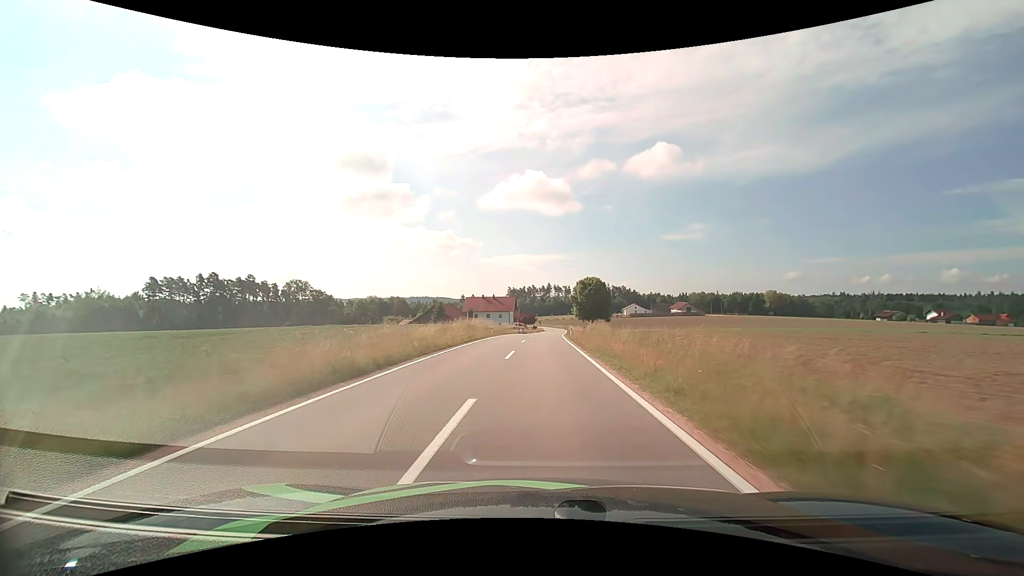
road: tertiary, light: Day
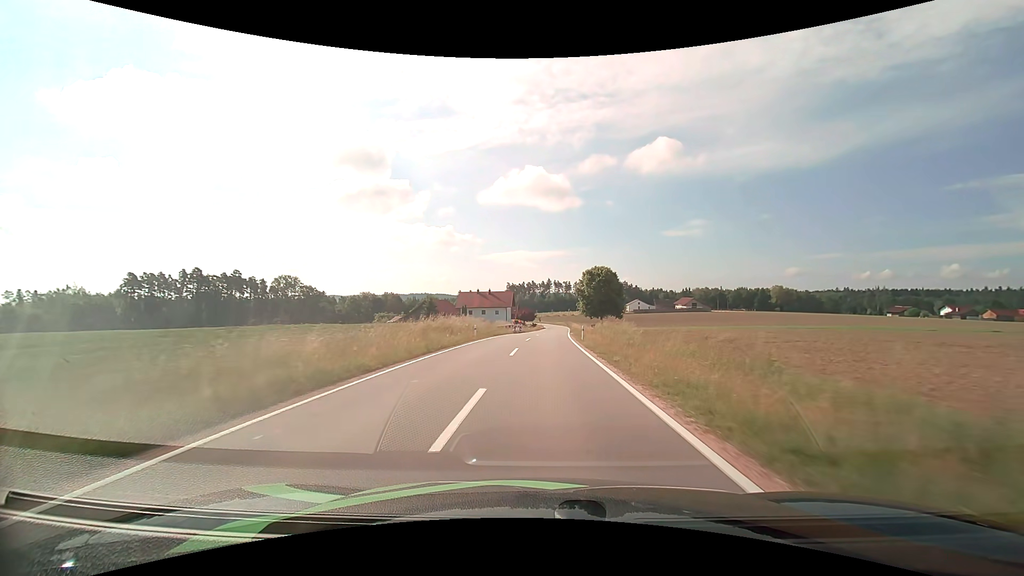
(0.0, +11.2) m; 0°
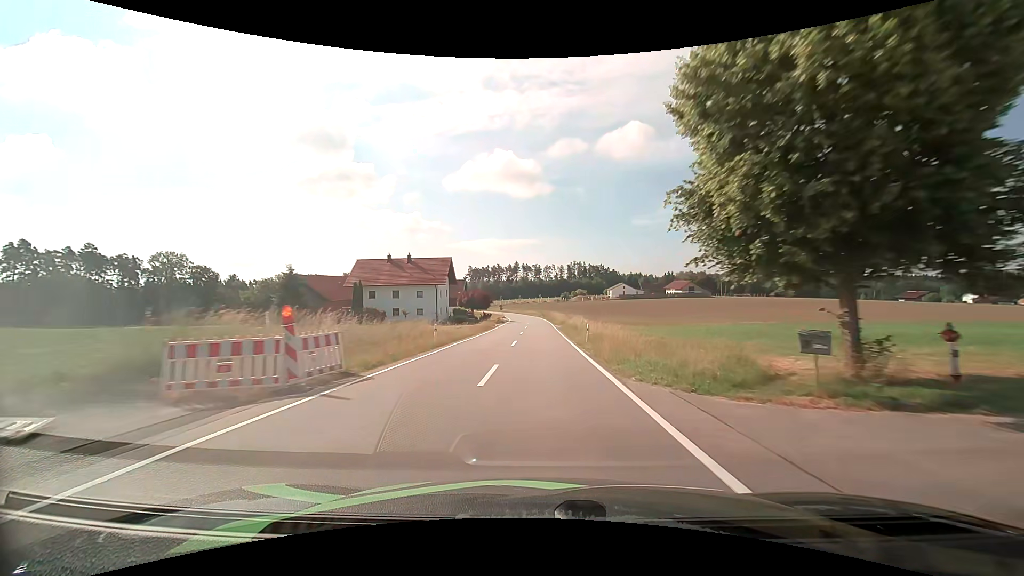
(+1.6, +56.1) m; +4°
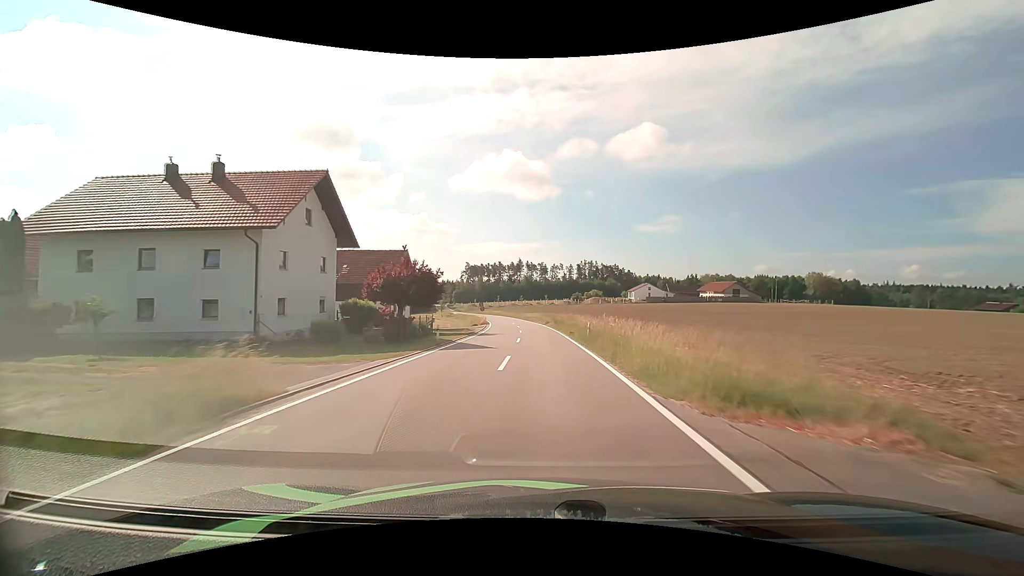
(-0.2, +46.2) m; -1°
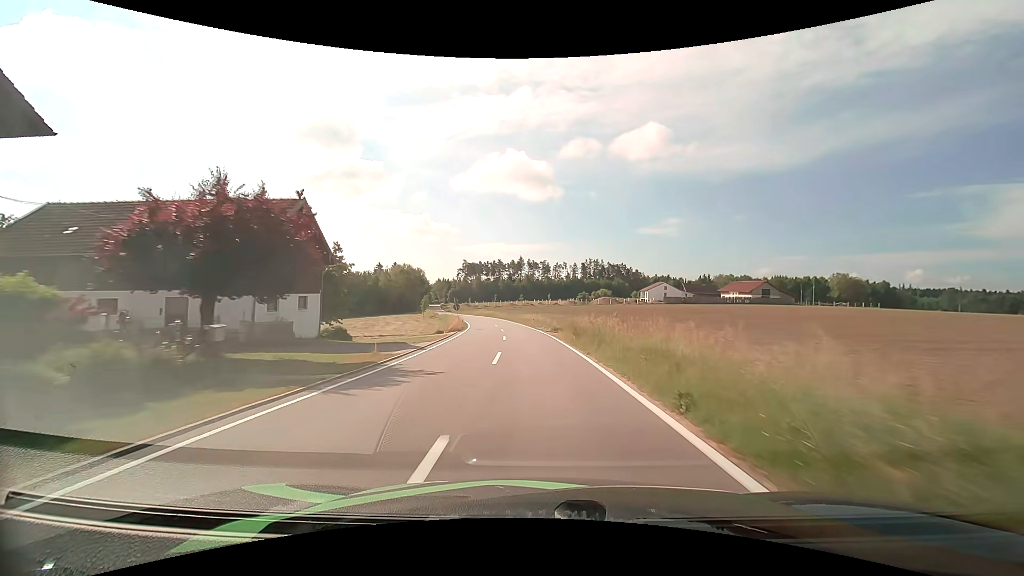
(0.0, +22.5) m; 0°
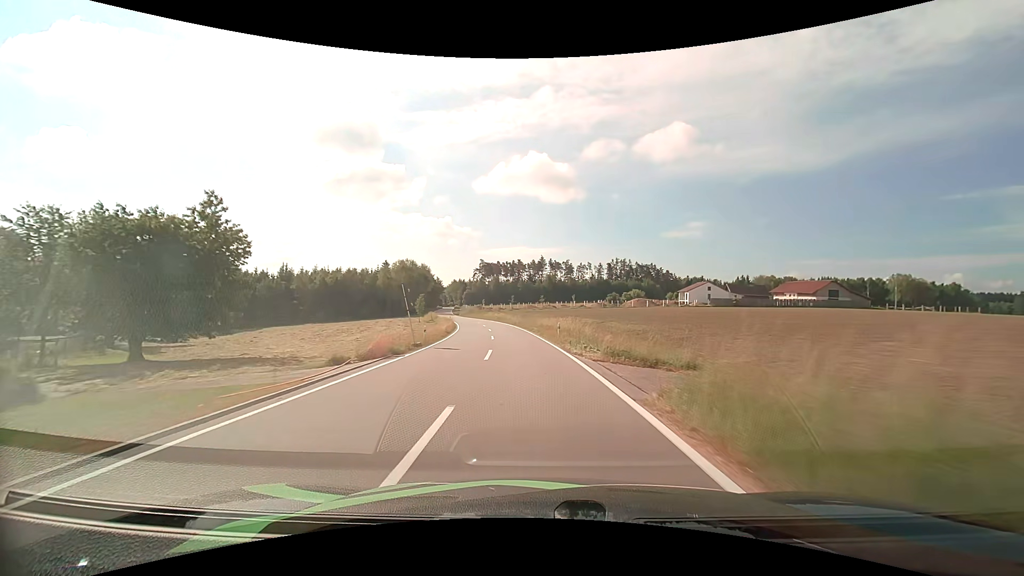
(-0.3, +22.4) m; -2°
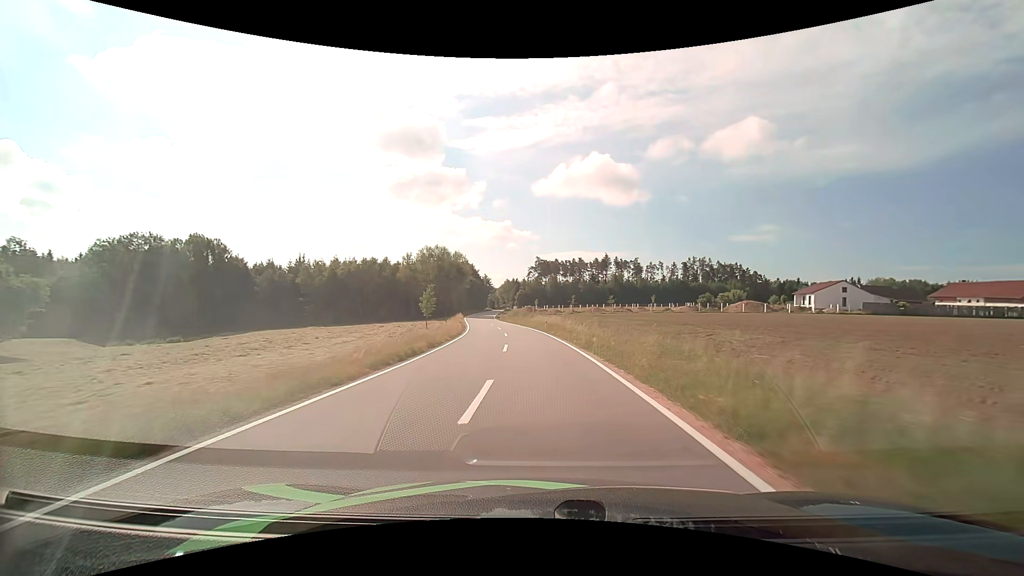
(-2.1, +33.6) m; -7°
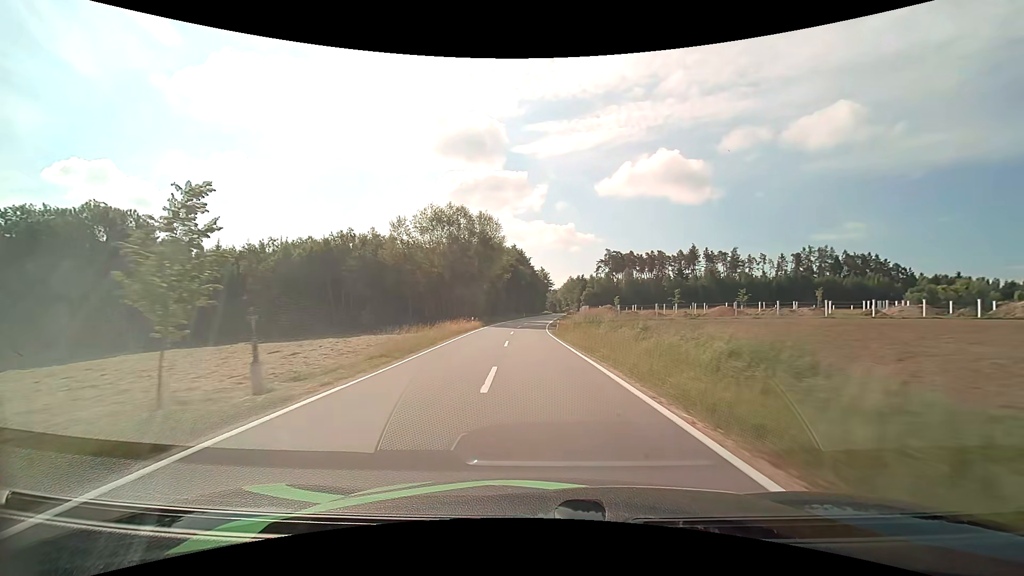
(-2.8, +45.8) m; -7°
(0, +10) (0, +20) (-1, +30) (-1, +40) (-1, +50) (-1, +60) (-1, +70) (0, +80) (+1, +90) (+1, +100) m
